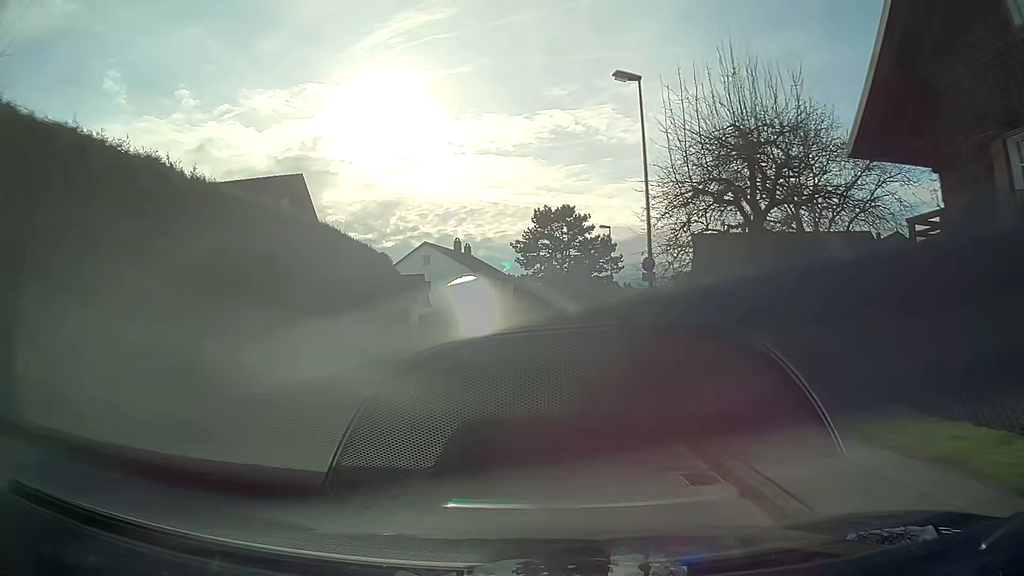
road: unclassified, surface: asphalt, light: Day
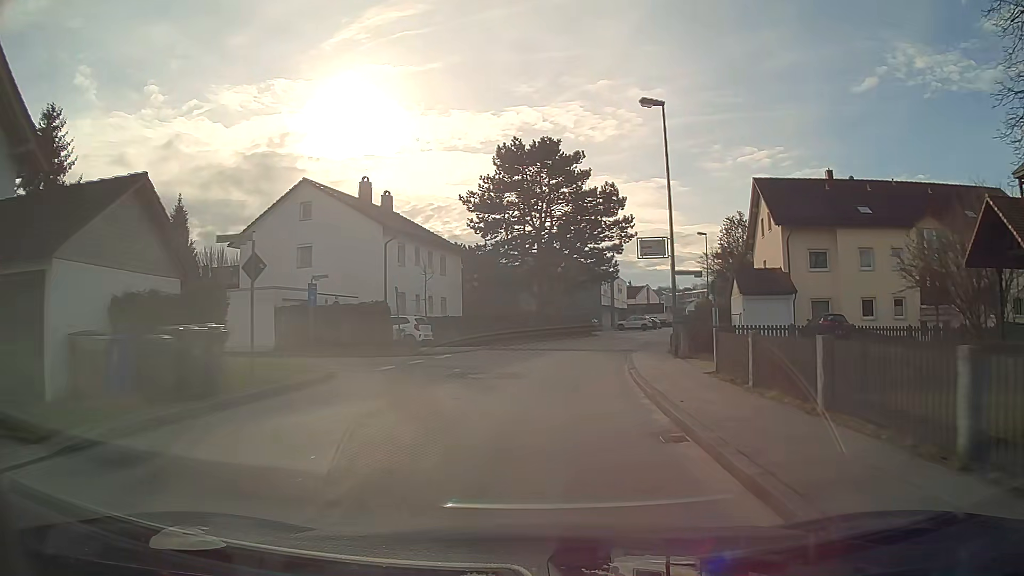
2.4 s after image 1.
(+0.5, +28.7) m; +3°
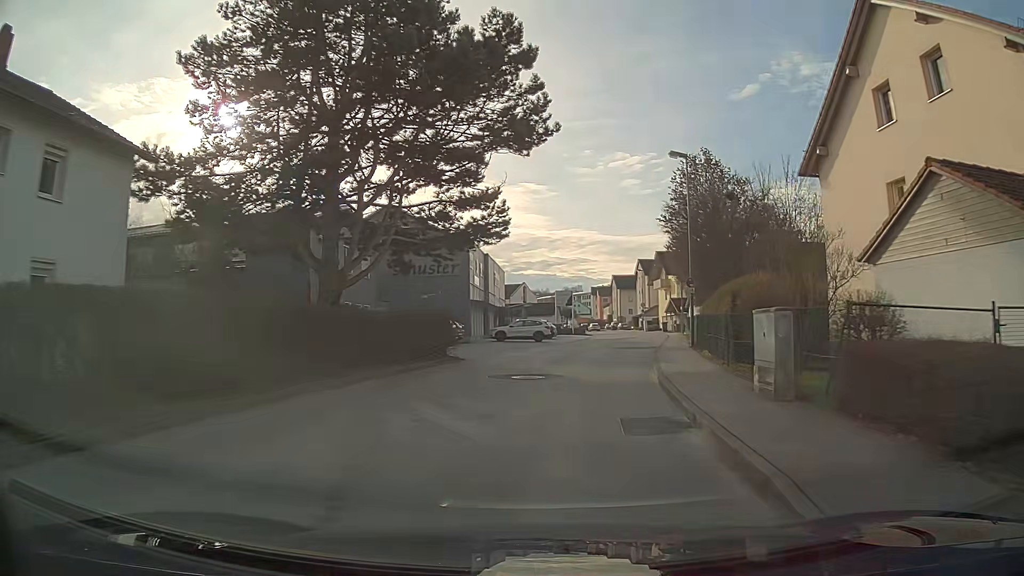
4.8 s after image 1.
(+2.7, +29.1) m; +12°
